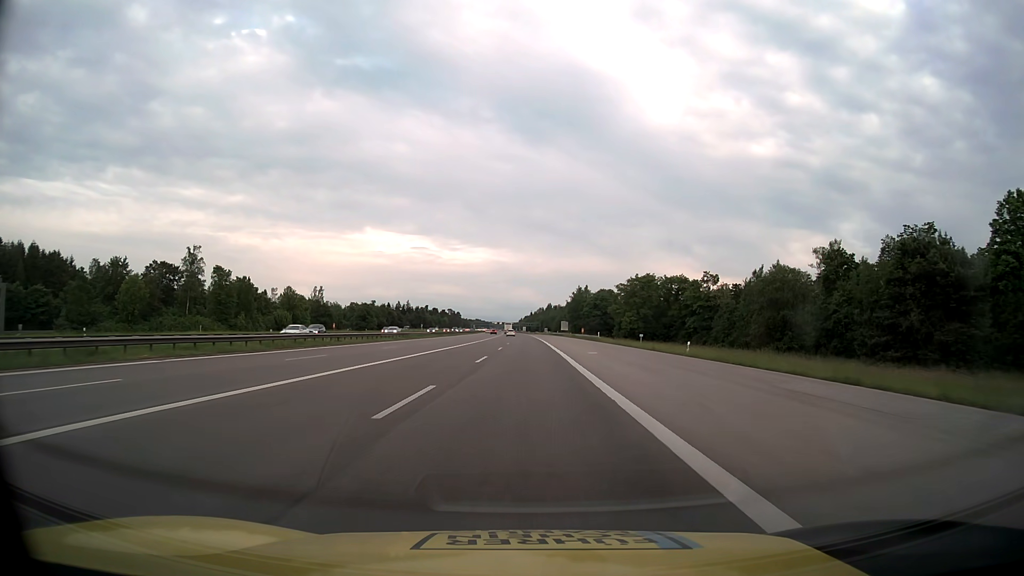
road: motorway_link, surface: asphalt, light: Day
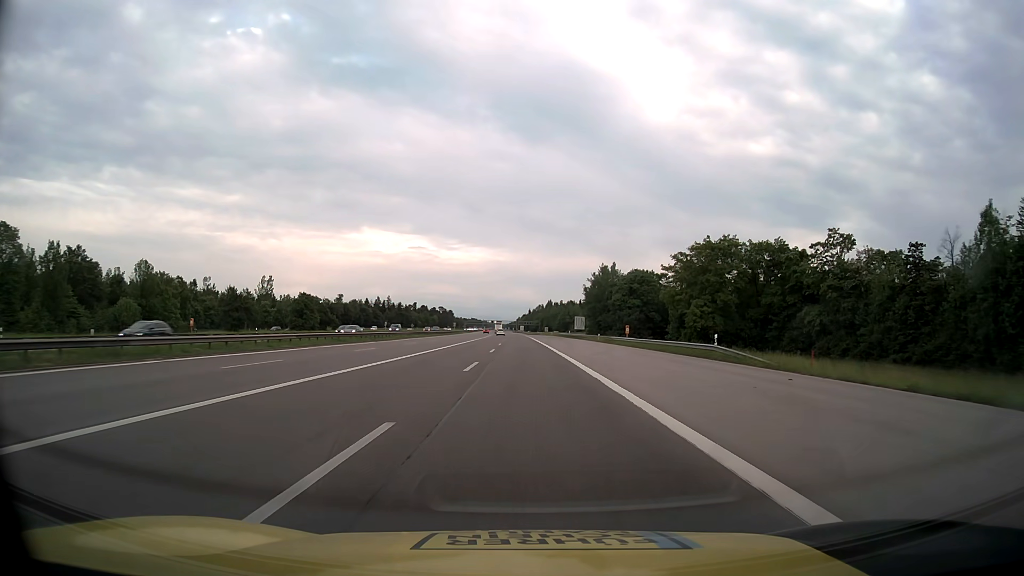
(+0.1, +61.2) m; 0°
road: motorway
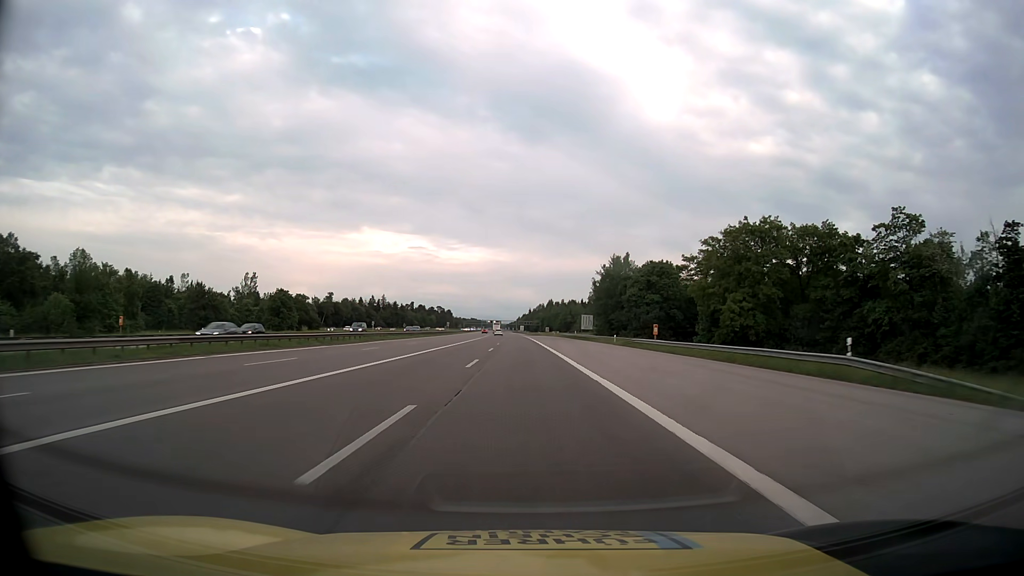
(0.0, +15.9) m; 0°
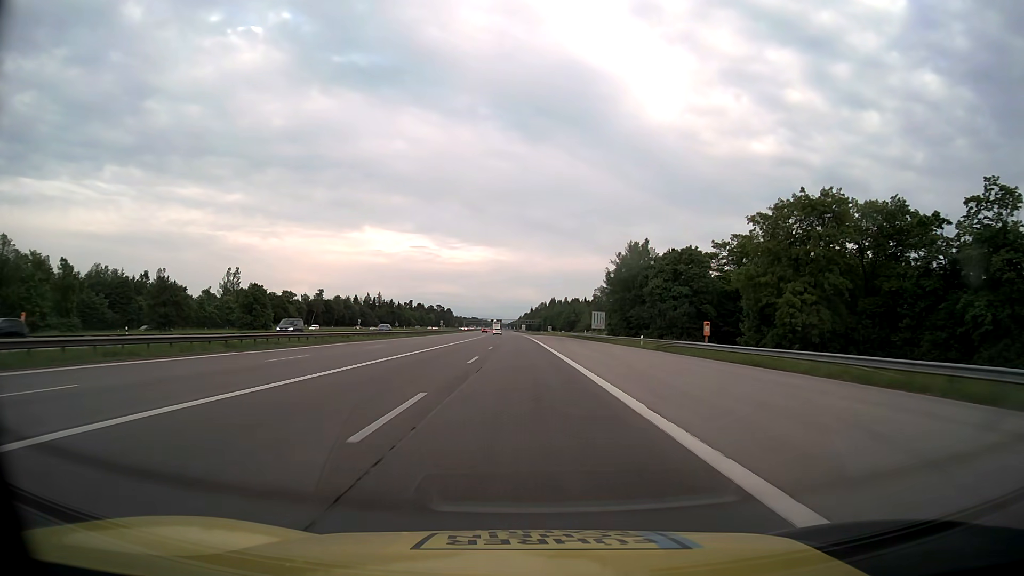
(0.0, +16.1) m; 0°
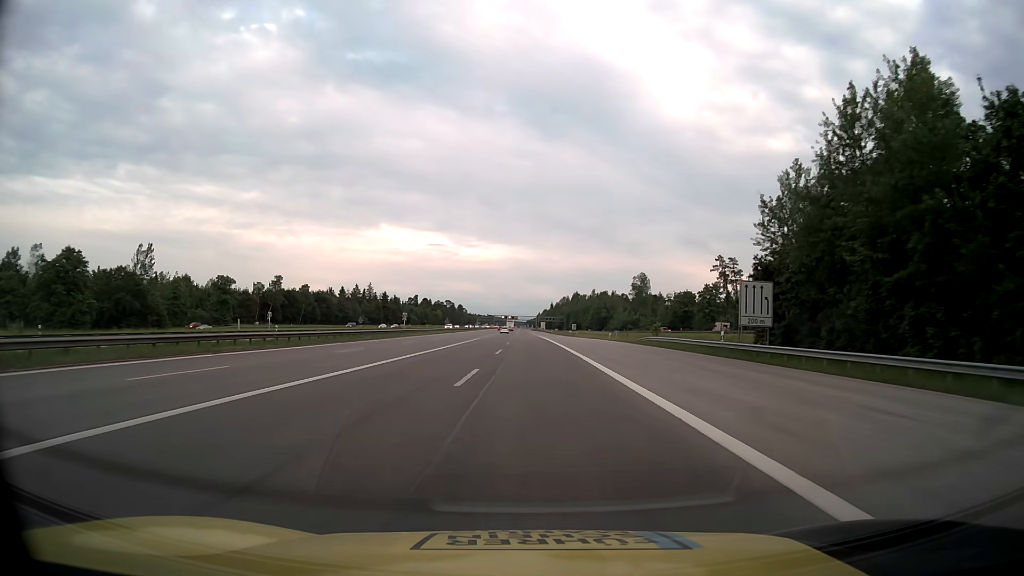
(-1.0, +65.2) m; -2°
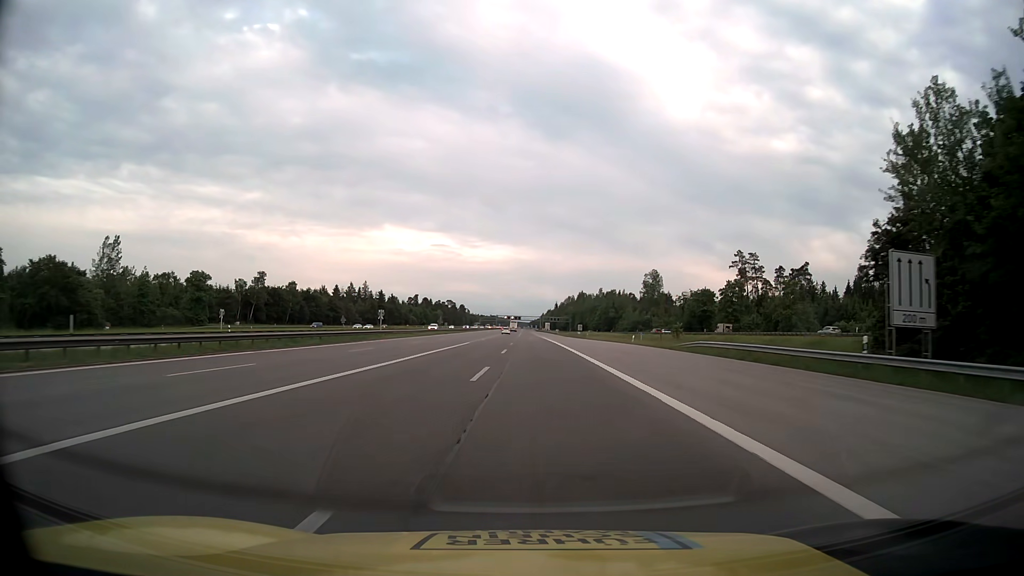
(0.0, +16.5) m; 0°
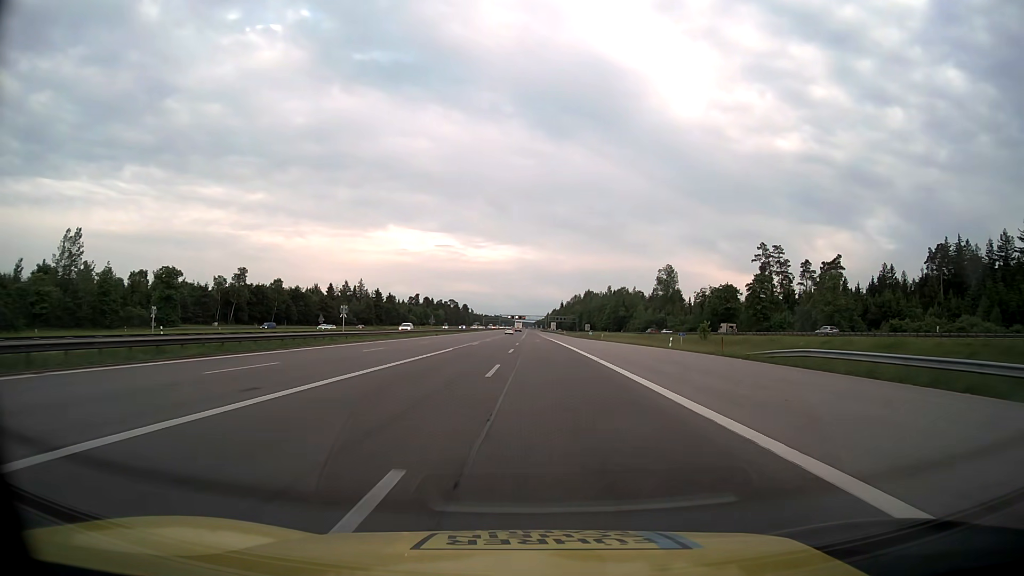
(-0.1, +16.5) m; 0°
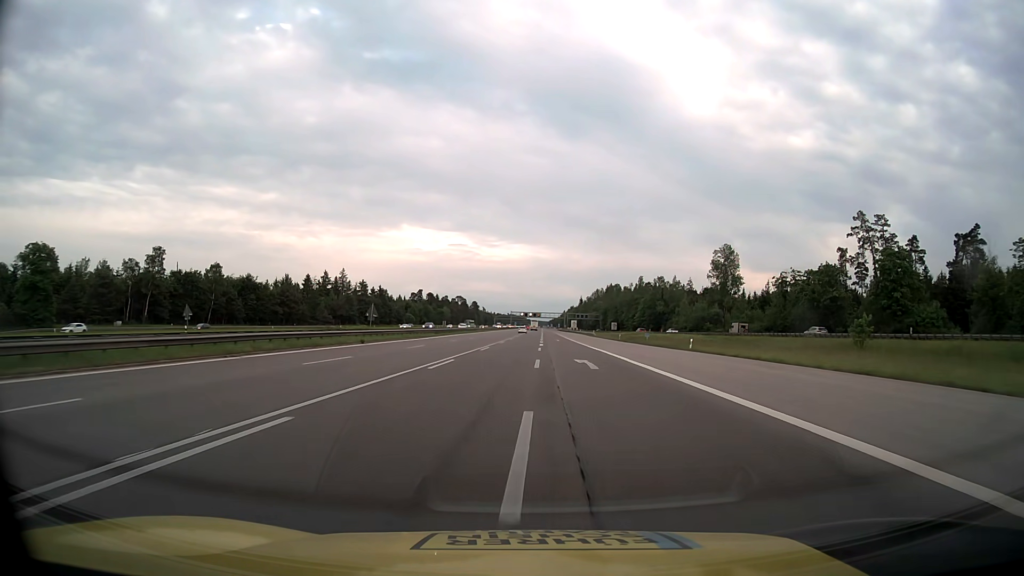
(-0.6, +49.8) m; -1°
(0, +10) (0, +20) (0, +30) (0, +40) (0, +50) (0, +60) (0, +70) (0, +80) (0, +90) (+1, +100) m
